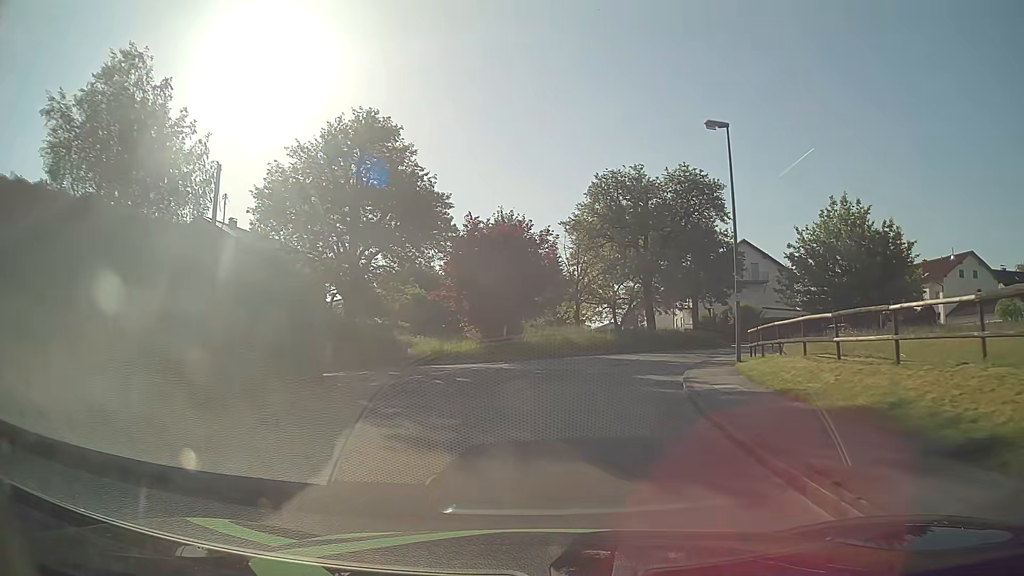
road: unclassified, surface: asphalt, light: Day
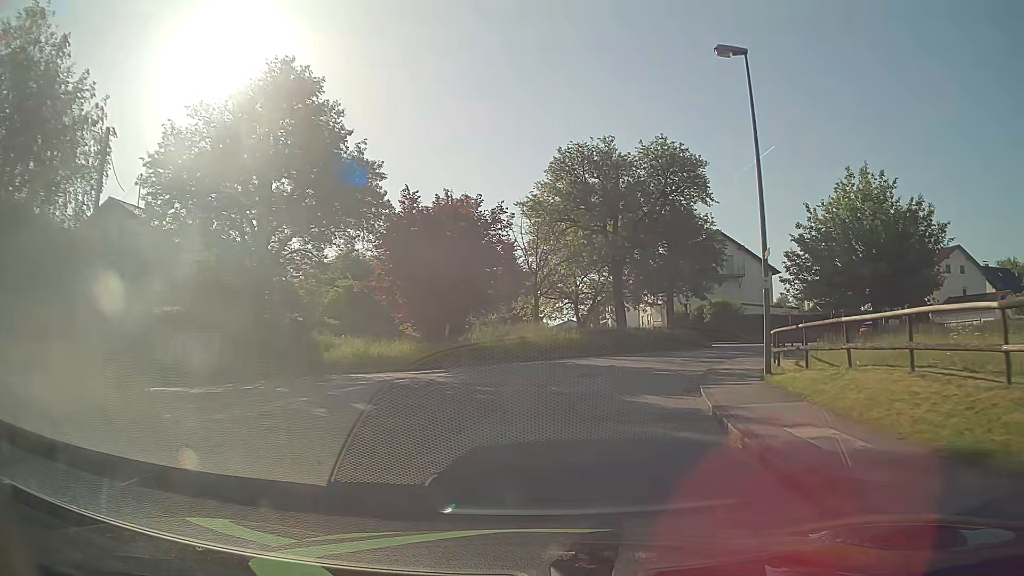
(+0.2, +6.4) m; +4°
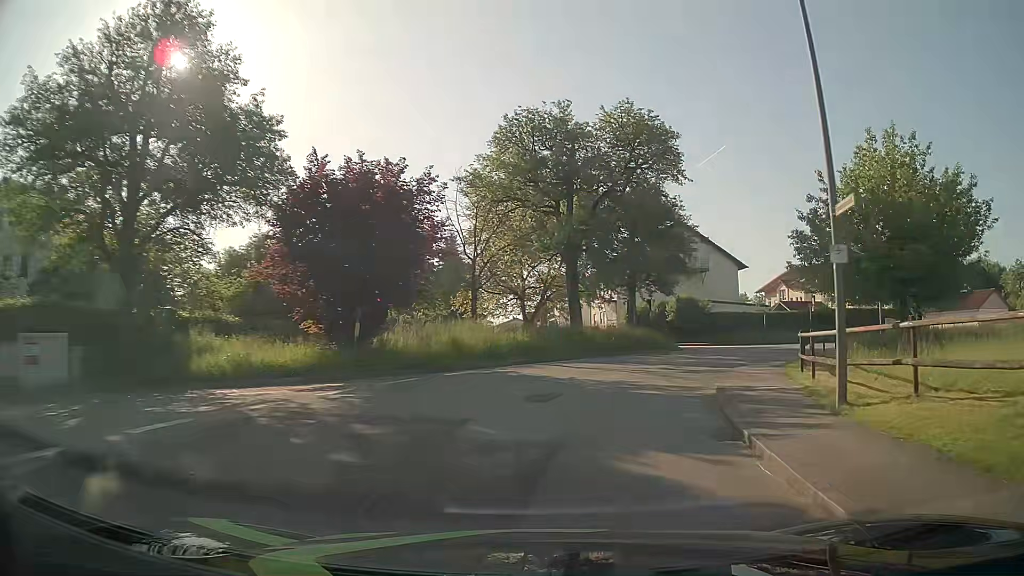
(+0.2, +6.2) m; +4°
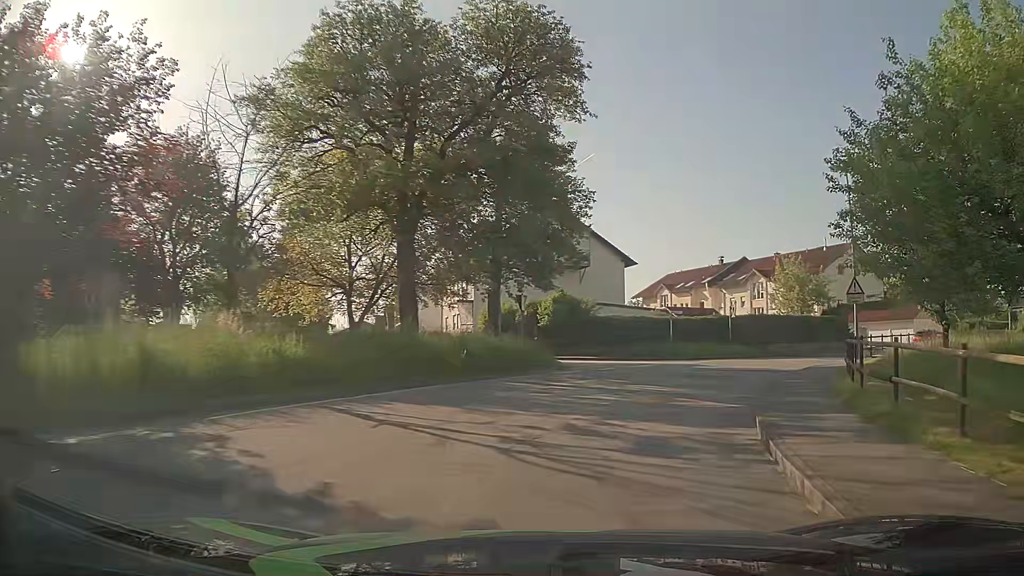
(+1.2, +11.9) m; +12°
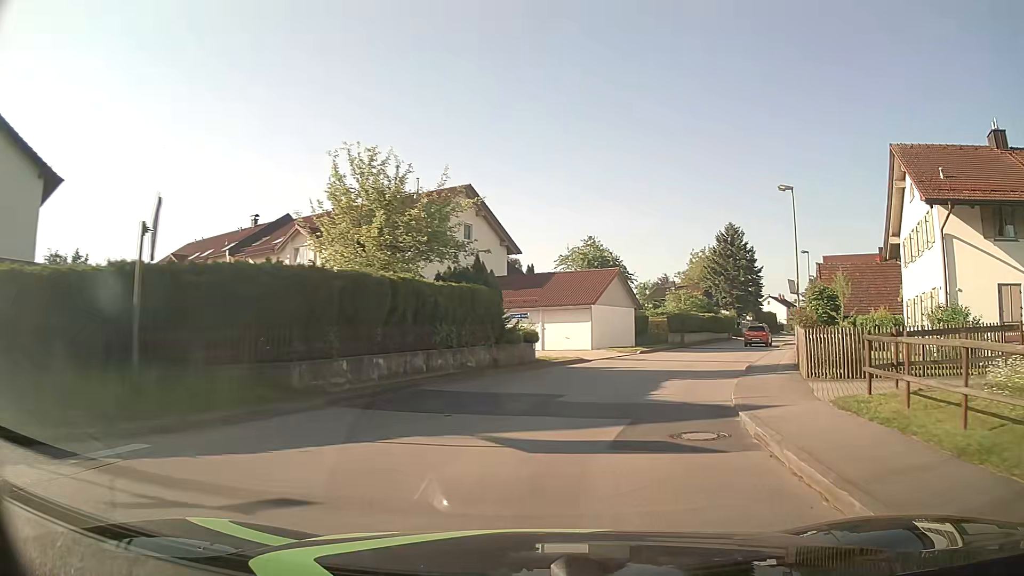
(+9.6, +27.3) m; +38°
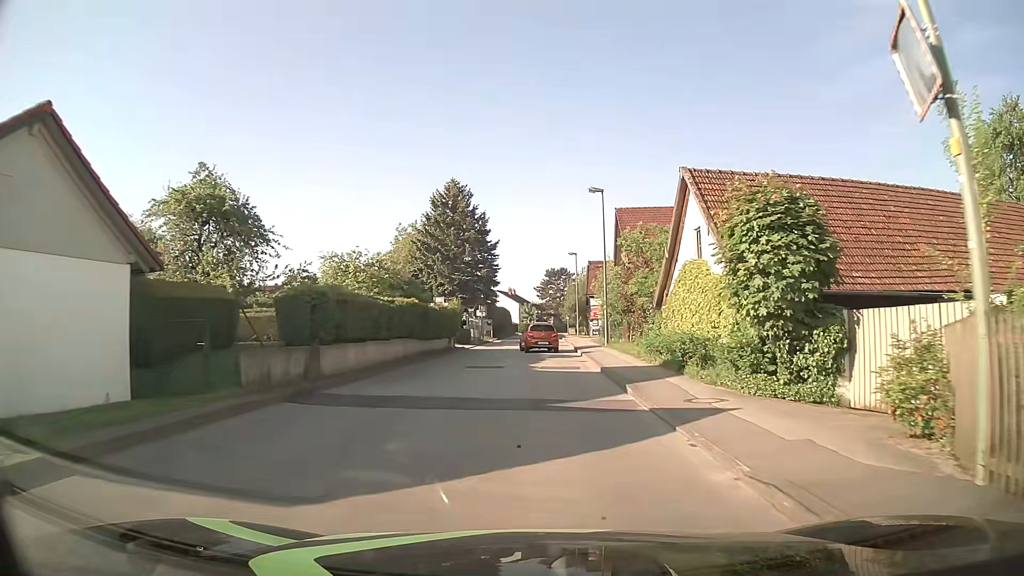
(+7.7, +28.5) m; +23°
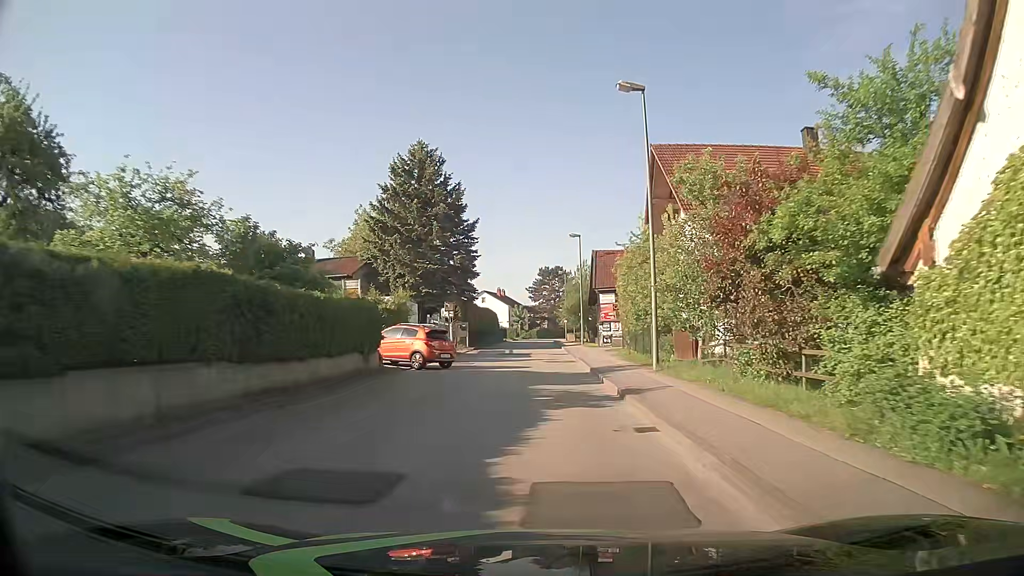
(+0.5, +16.1) m; +2°
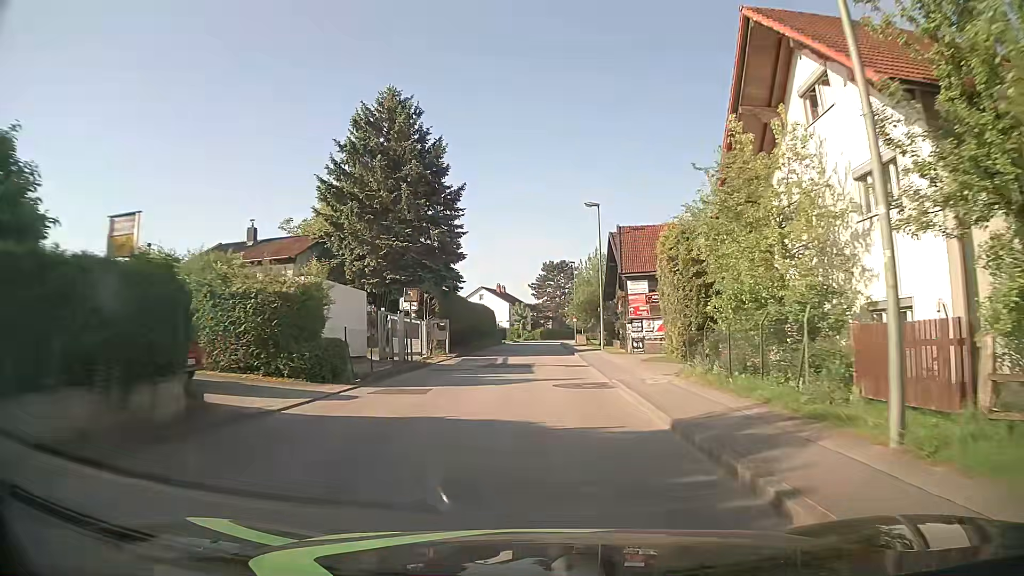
(-0.2, +12.6) m; -1°
